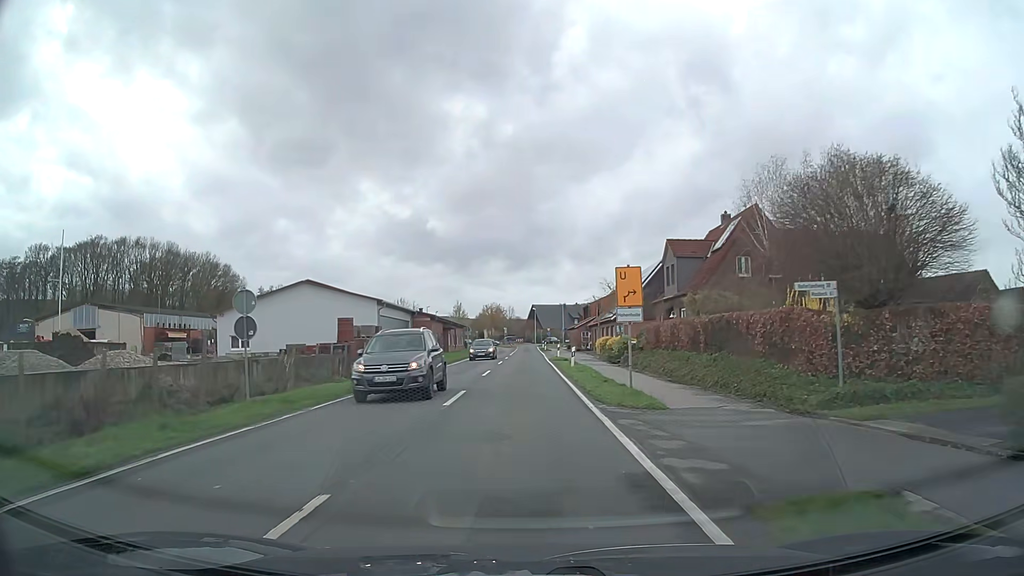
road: secondary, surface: asphalt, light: Day
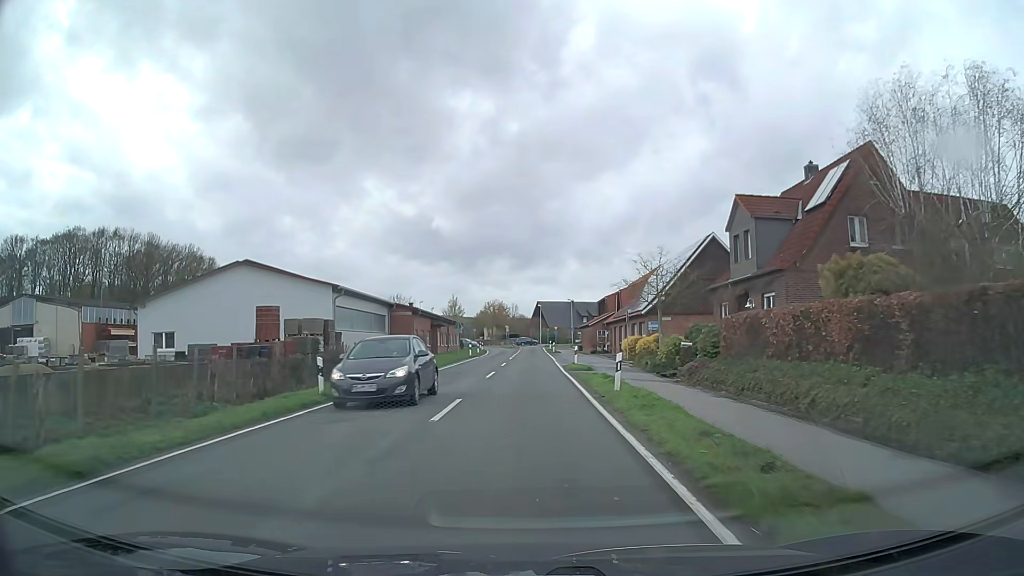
(0.0, +14.1) m; 0°
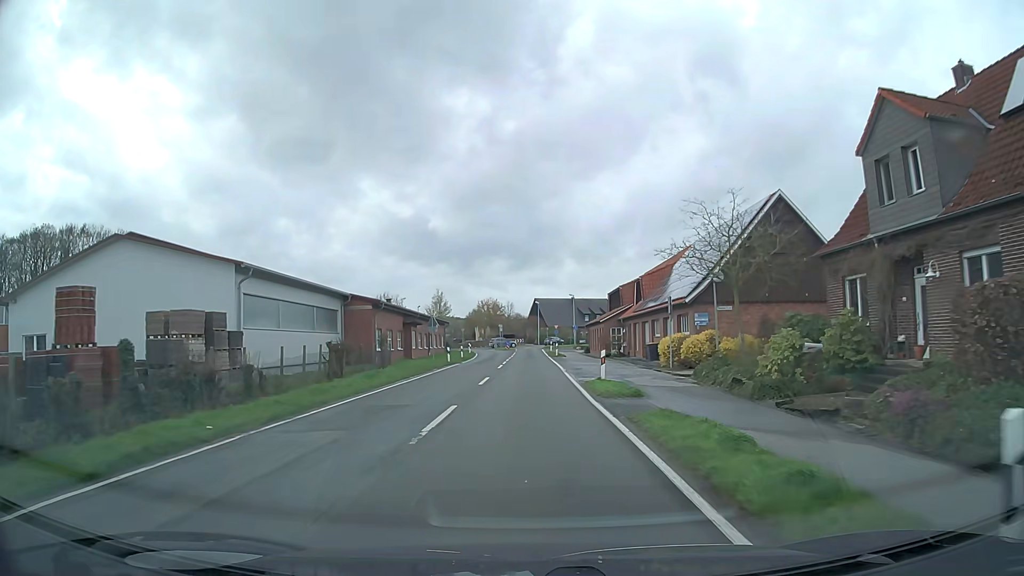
(0.0, +14.0) m; 0°
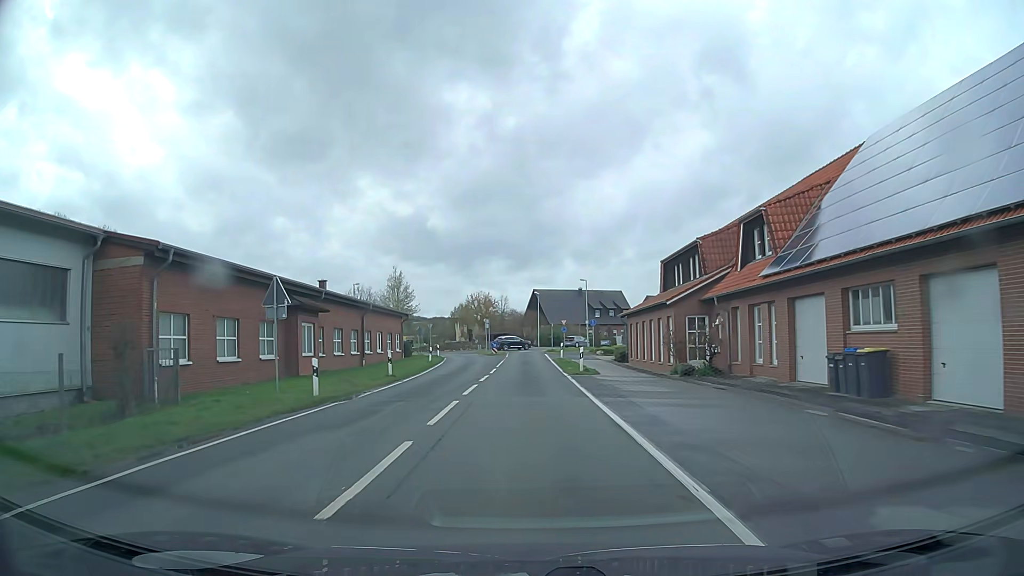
(+0.1, +28.0) m; +1°
